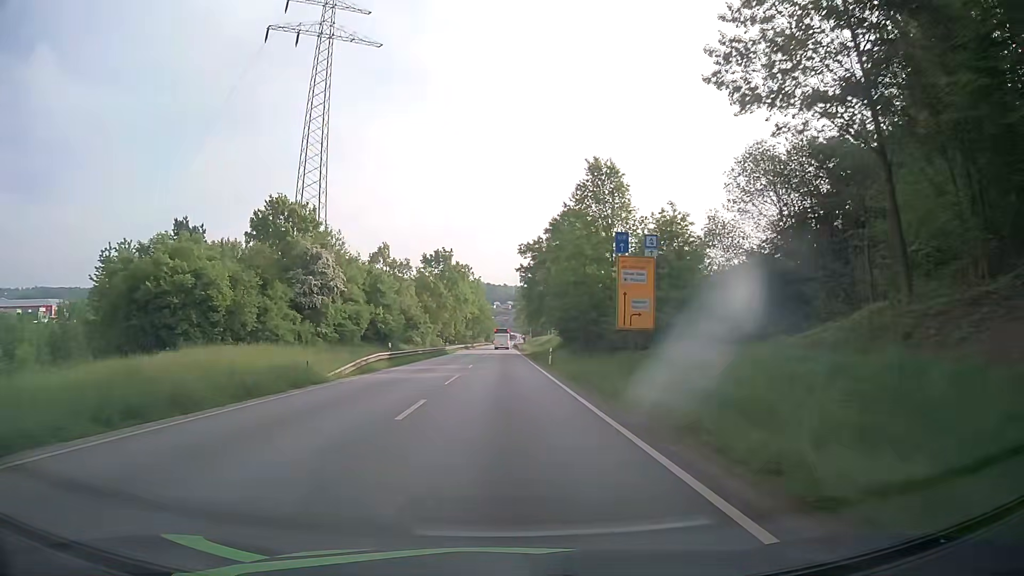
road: primary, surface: asphalt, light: Day
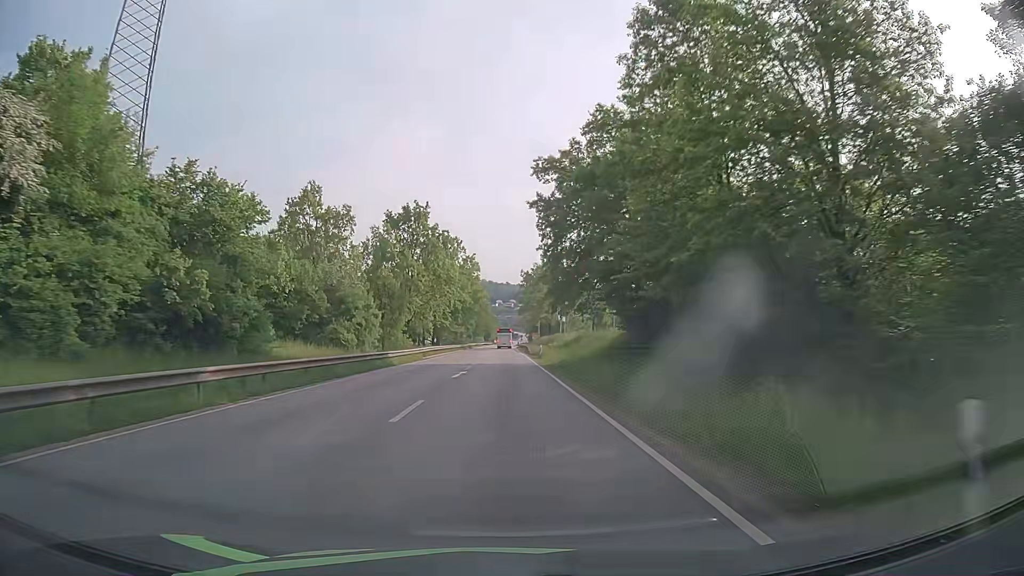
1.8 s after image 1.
(-0.2, +36.3) m; -1°
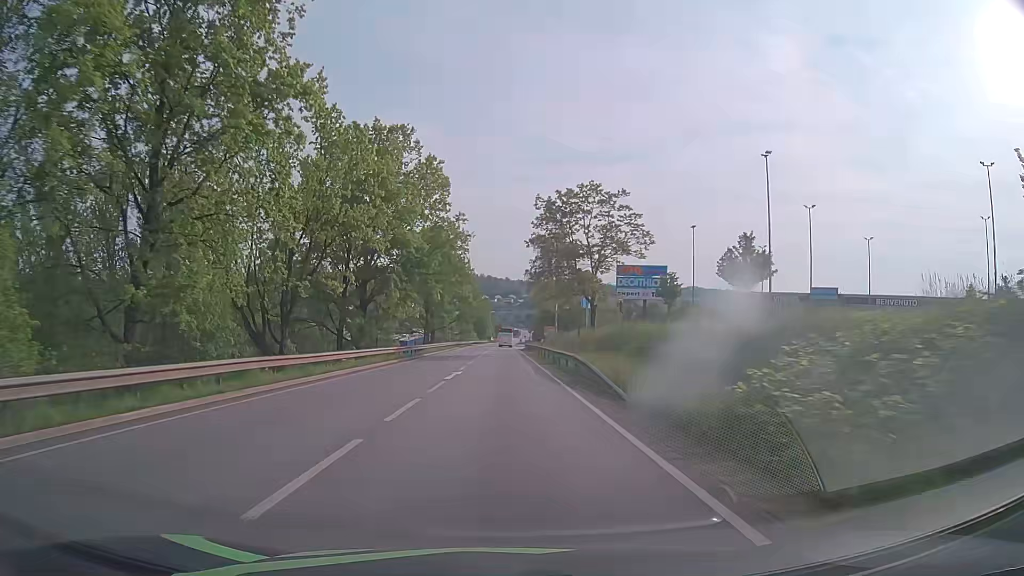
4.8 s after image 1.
(+0.1, +55.6) m; 0°
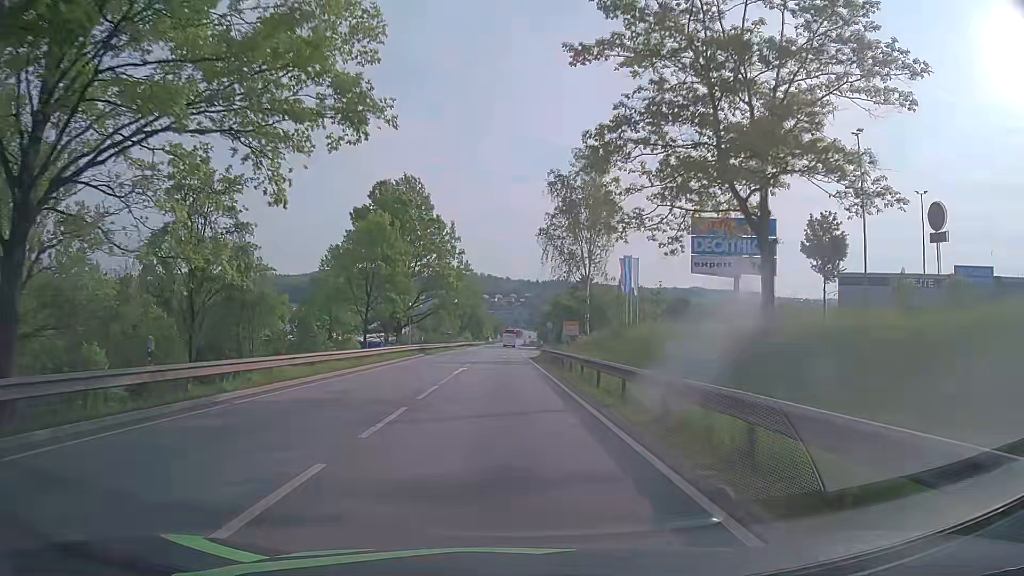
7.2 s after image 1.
(0.0, +37.5) m; 0°
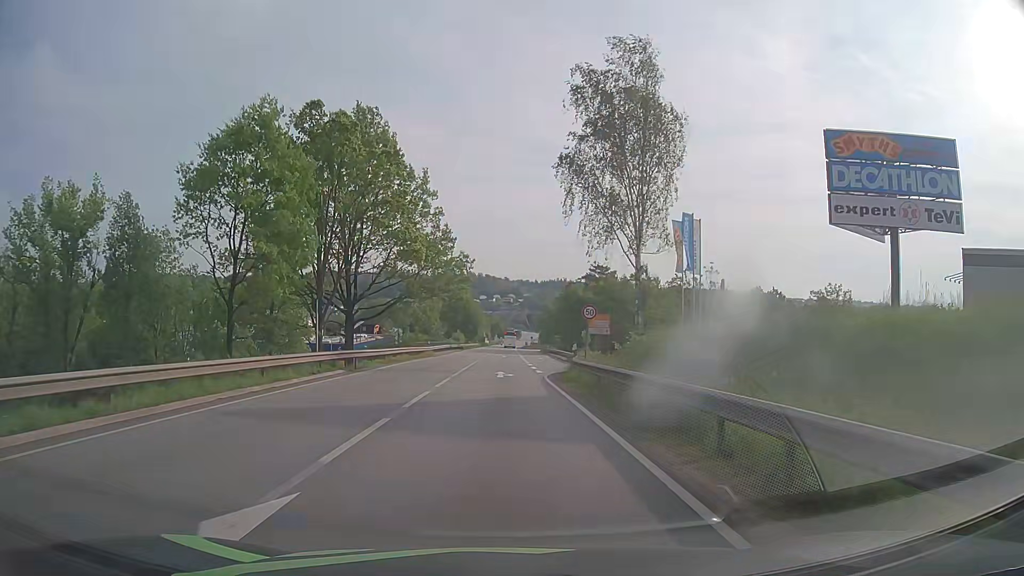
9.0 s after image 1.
(+0.1, +25.2) m; 0°
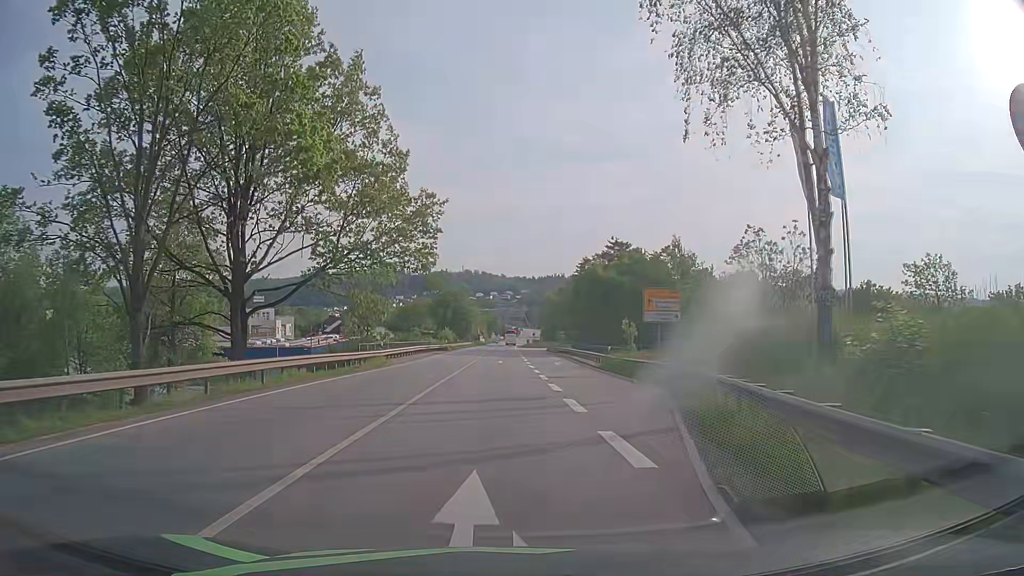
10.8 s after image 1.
(+0.1, +23.4) m; 0°
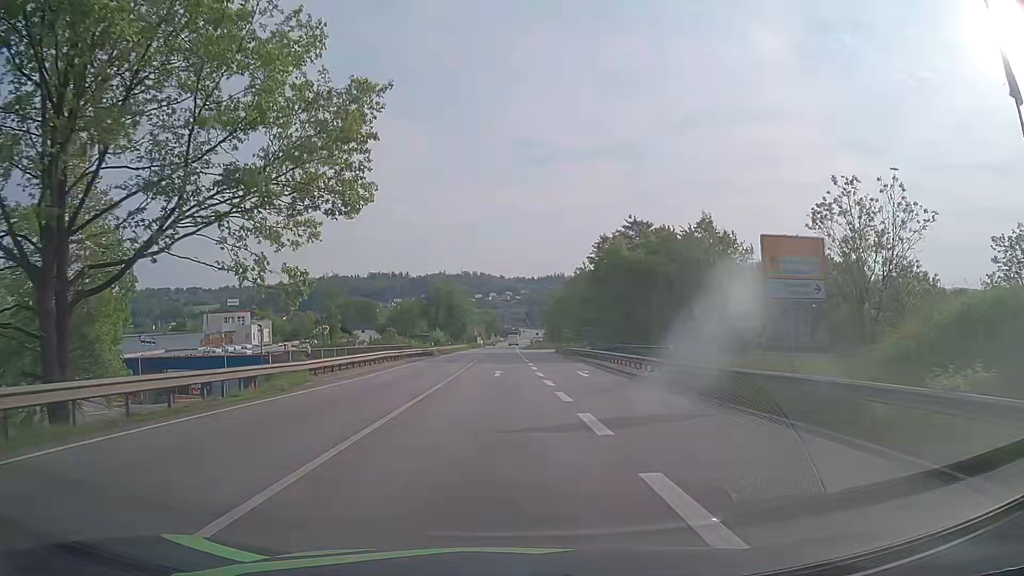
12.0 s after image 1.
(0.0, +15.2) m; 0°
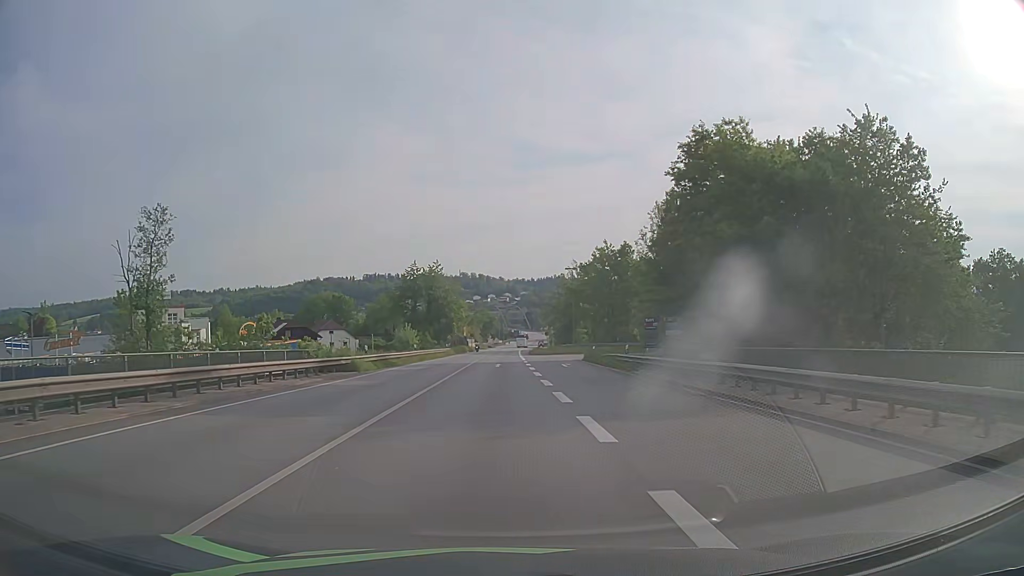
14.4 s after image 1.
(-0.2, +31.0) m; 0°
(0, +10) (0, +20) (0, +30) (0, +40) (0, +50) (0, +60) (-1, +70) (-1, +80) (0, +90) (0, +100) m
